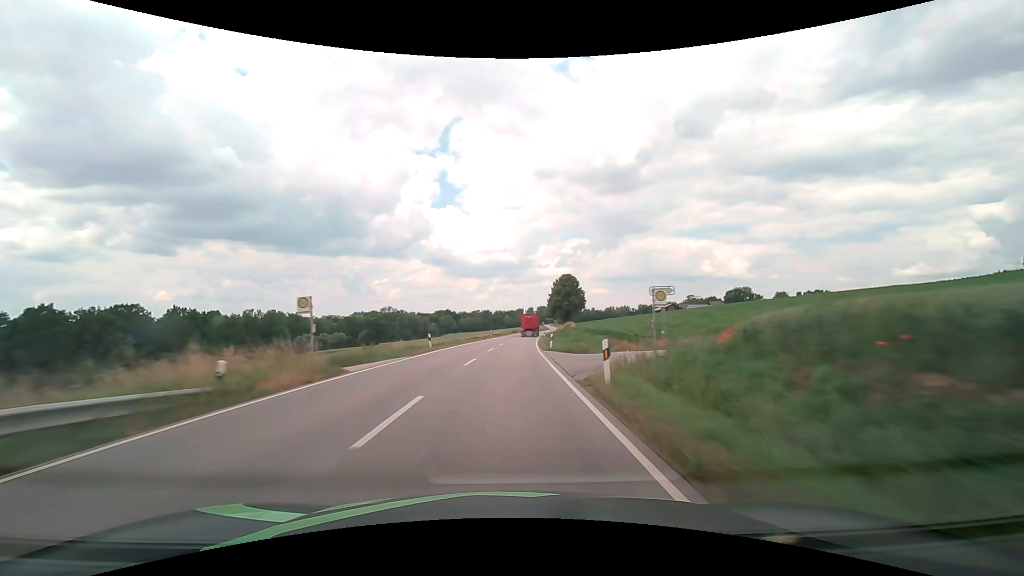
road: secondary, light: Day
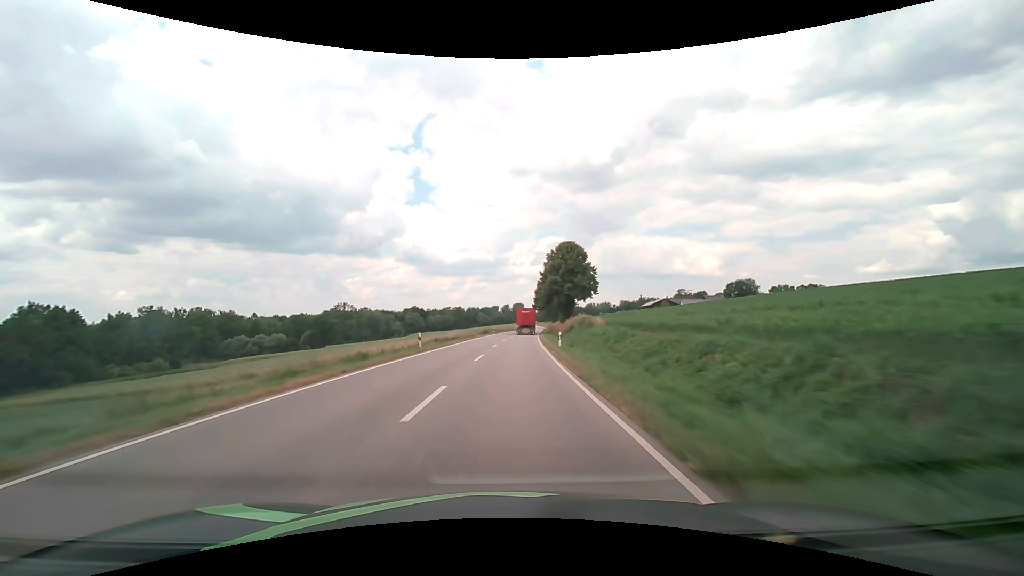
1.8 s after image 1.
(+1.2, +46.2) m; +3°
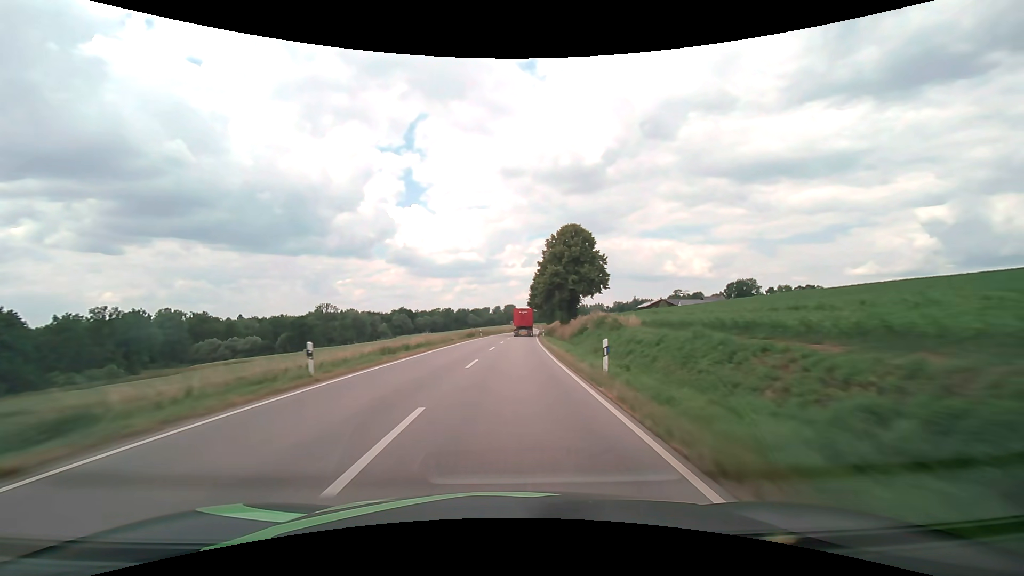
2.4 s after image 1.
(+0.1, +14.9) m; +1°
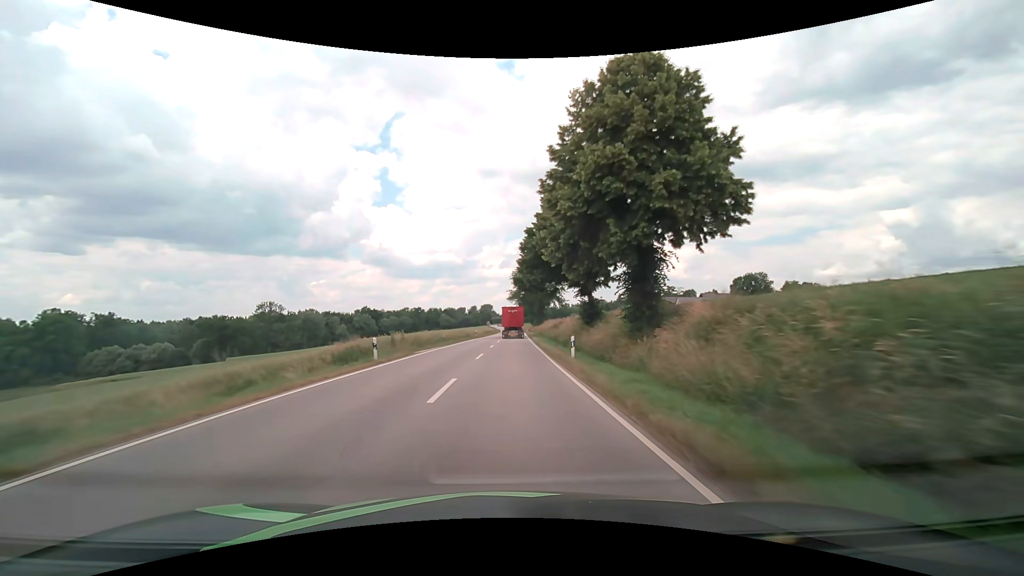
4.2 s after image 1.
(+1.1, +43.0) m; +3°
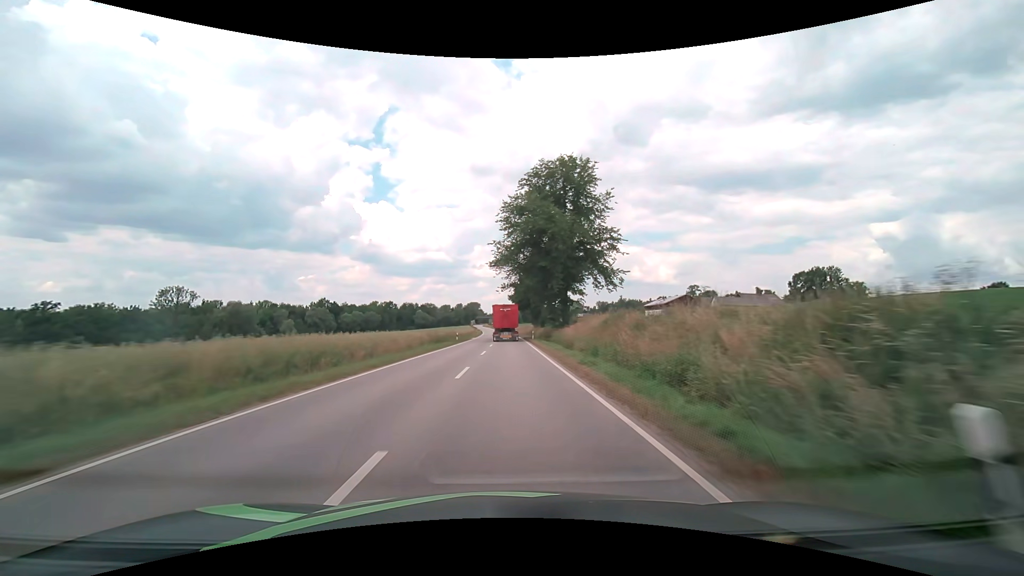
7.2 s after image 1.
(+0.9, +67.1) m; +1°
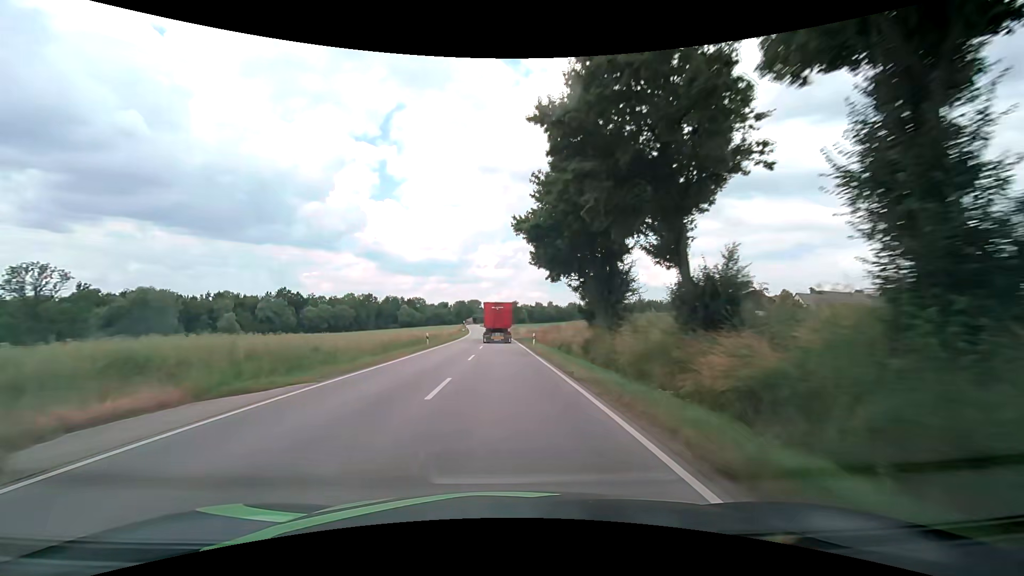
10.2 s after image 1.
(+0.3, +63.8) m; 0°
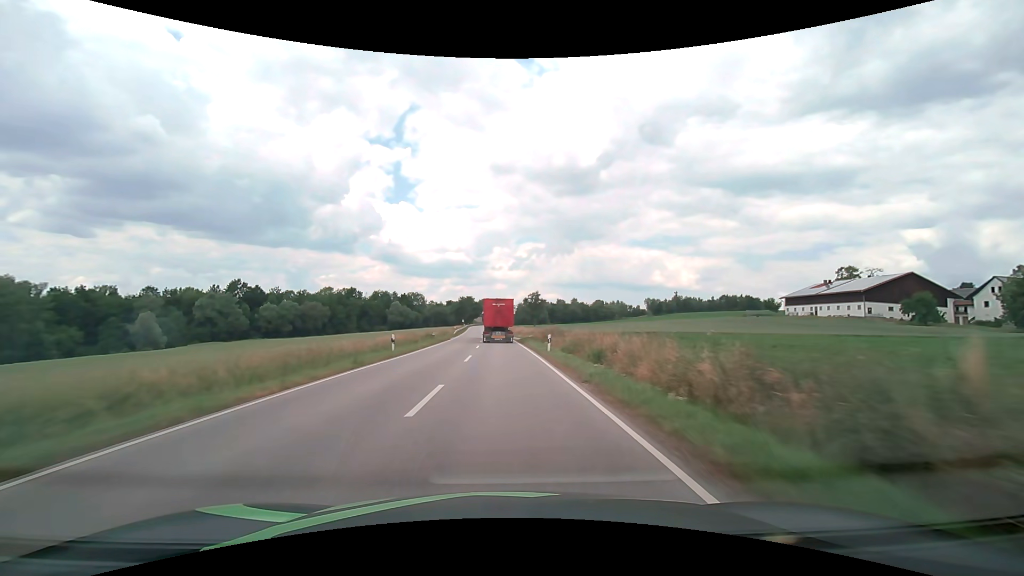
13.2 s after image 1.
(-1.1, +61.8) m; -2°
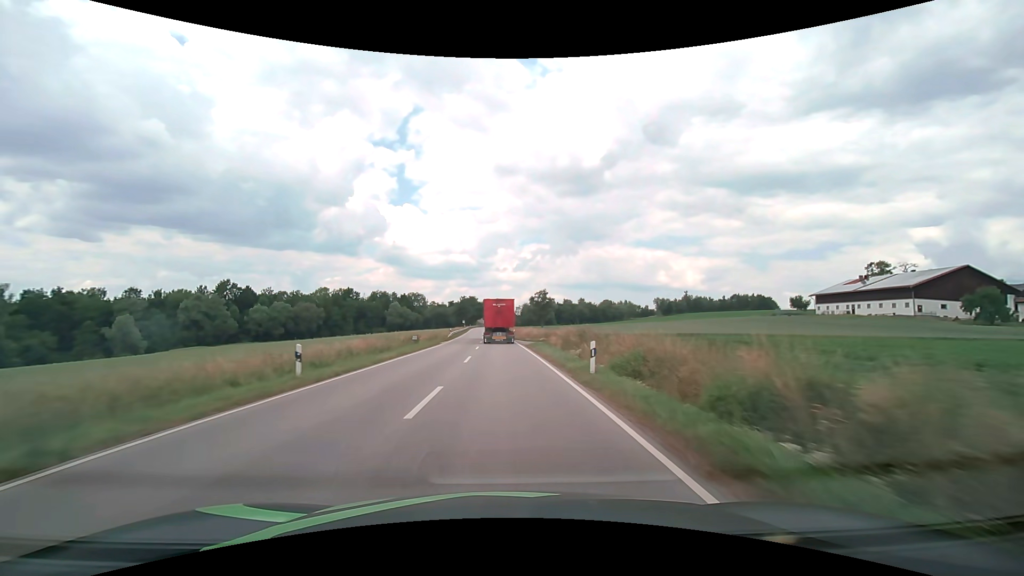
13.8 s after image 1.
(0.0, +12.1) m; 0°
(0, +10) (0, +20) (0, +30) (-1, +40) (-1, +50) (-1, +60) (-2, +70) (-2, +80) (-3, +90) (-3, +100) m
